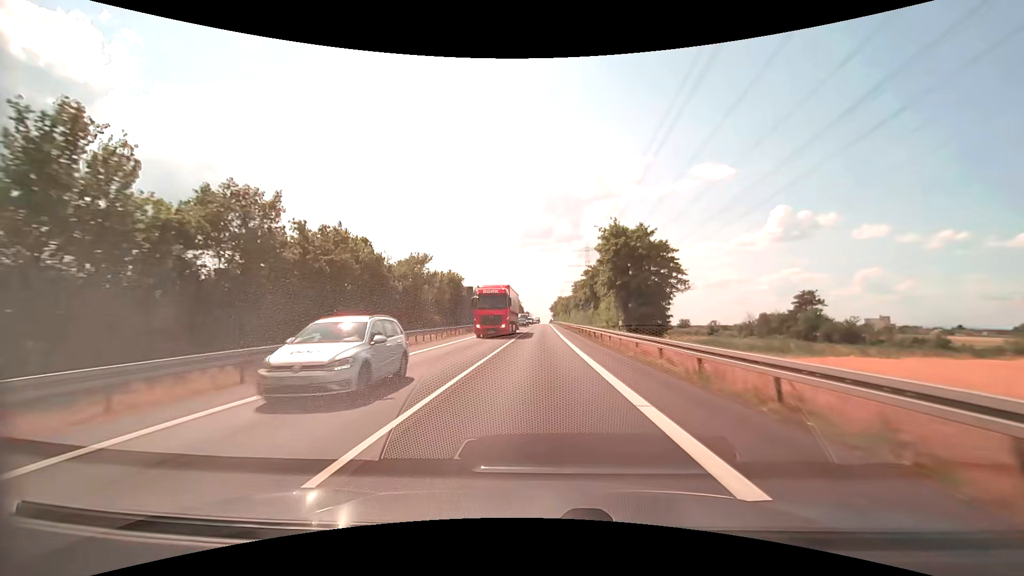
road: secondary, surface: asphalt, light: Day
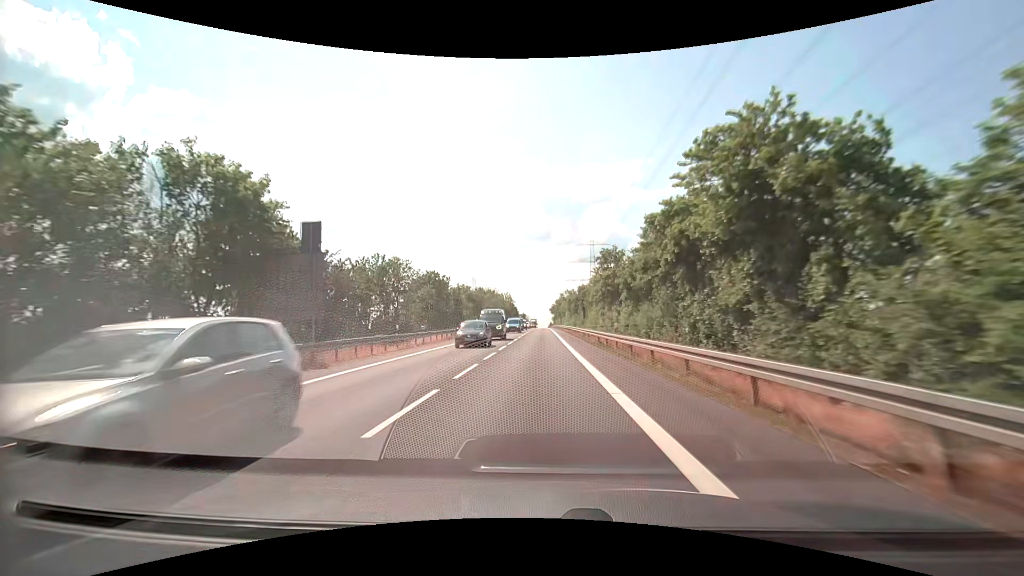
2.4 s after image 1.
(+0.1, +43.7) m; 0°
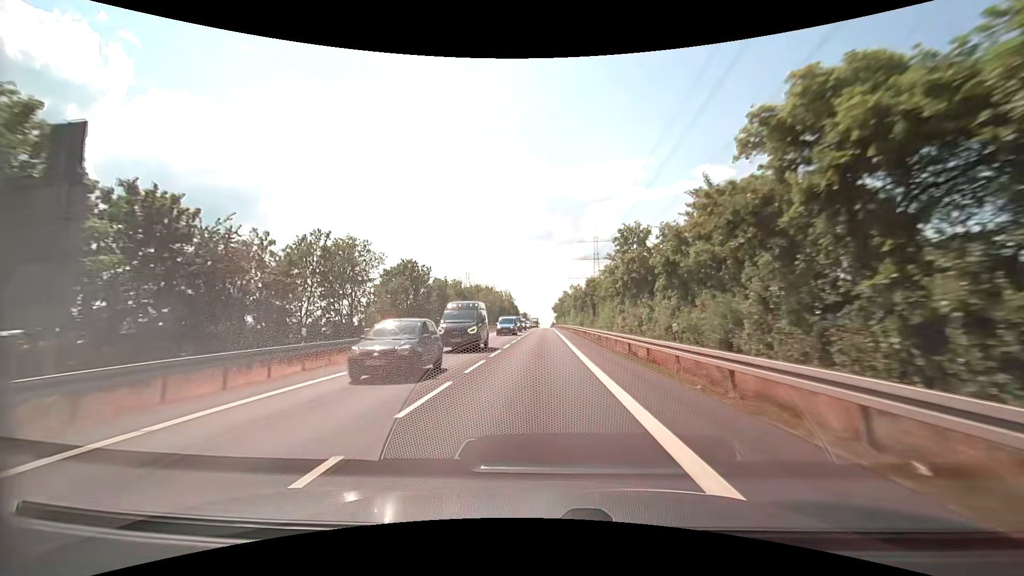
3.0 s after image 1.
(0.0, +11.0) m; 0°
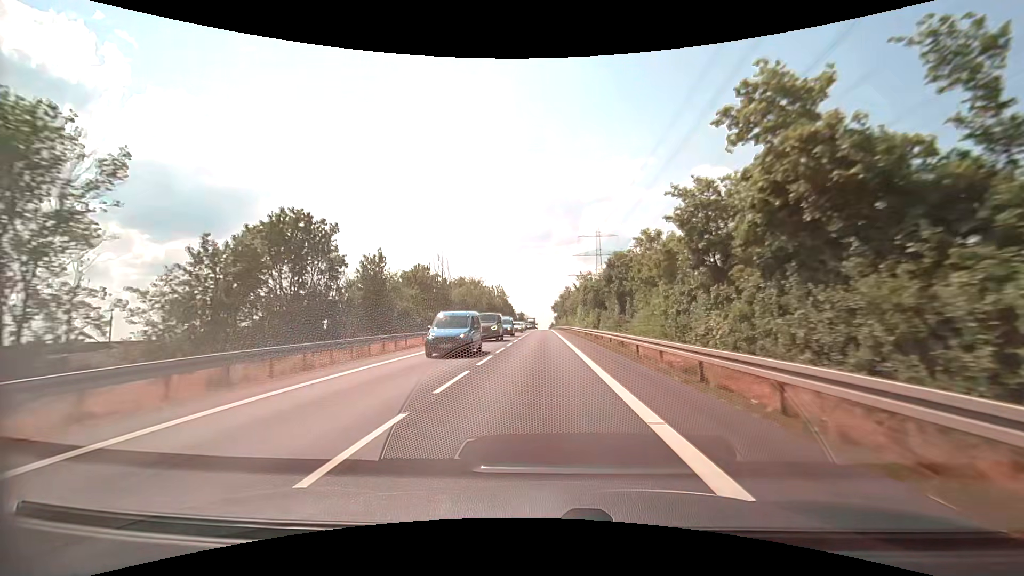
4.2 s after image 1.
(-0.1, +22.1) m; 0°
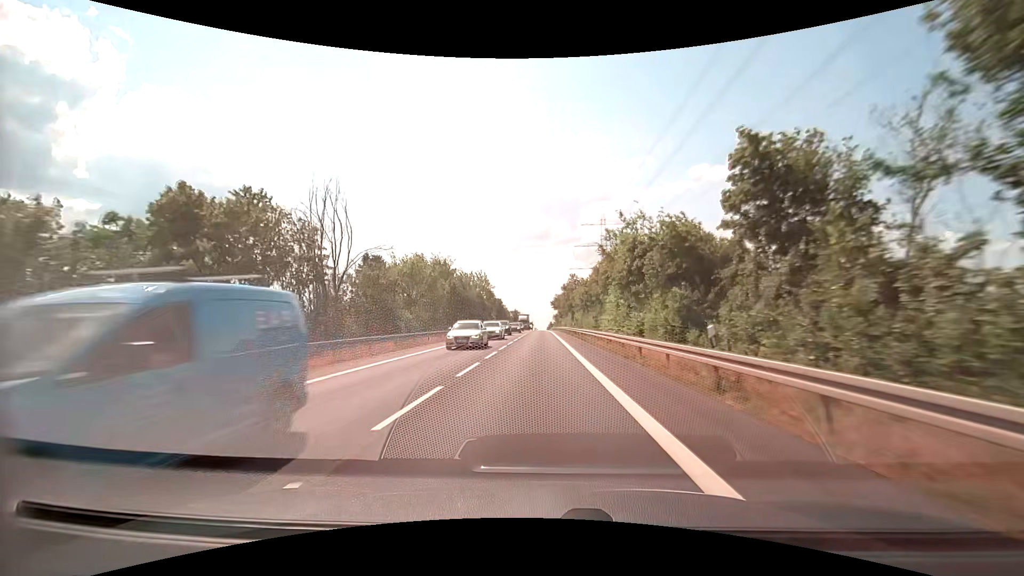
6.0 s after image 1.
(+0.1, +33.6) m; 0°
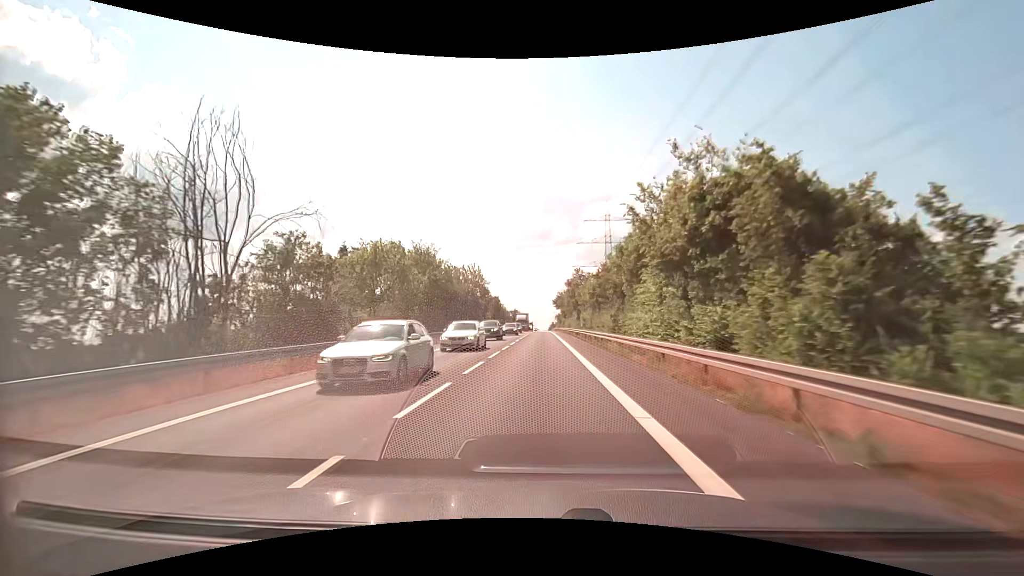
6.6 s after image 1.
(0.0, +11.3) m; 0°
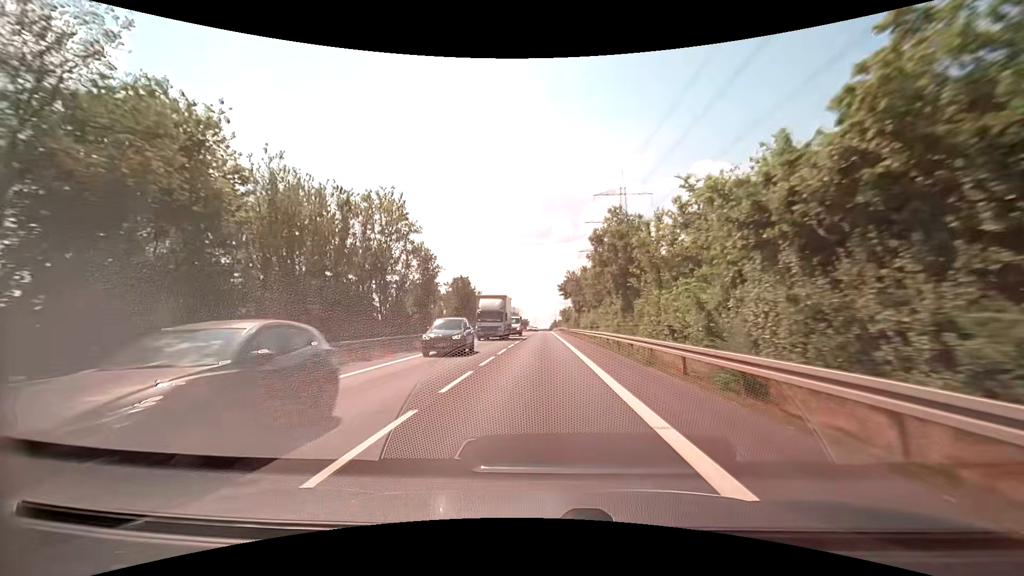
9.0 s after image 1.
(-0.2, +46.1) m; 0°
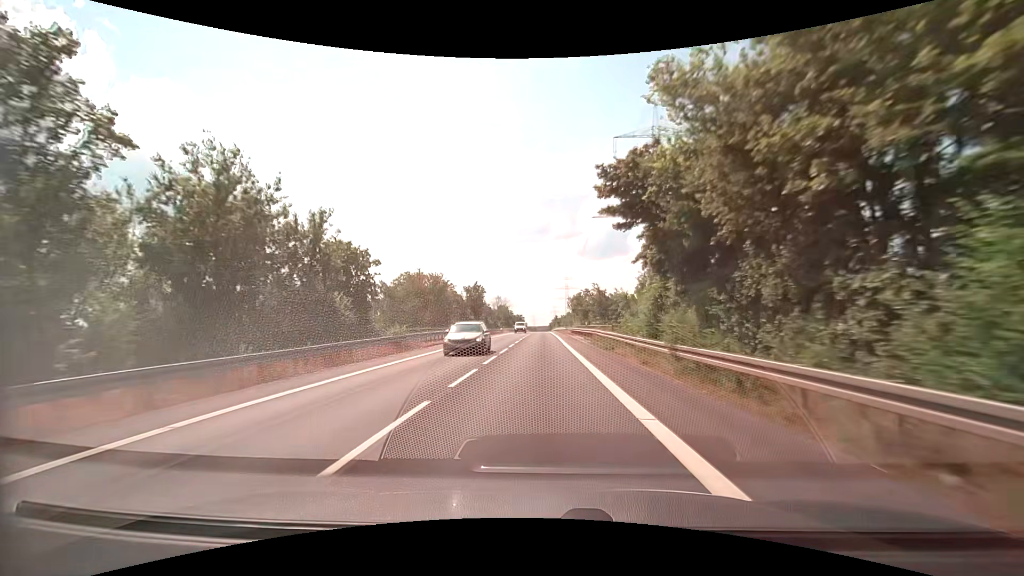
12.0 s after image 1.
(+0.1, +60.0) m; 0°
(0, +10) (0, +20) (0, +30) (0, +40) (0, +50) (0, +60) (0, +70) (0, +80) (0, +90) (0, +100) m
